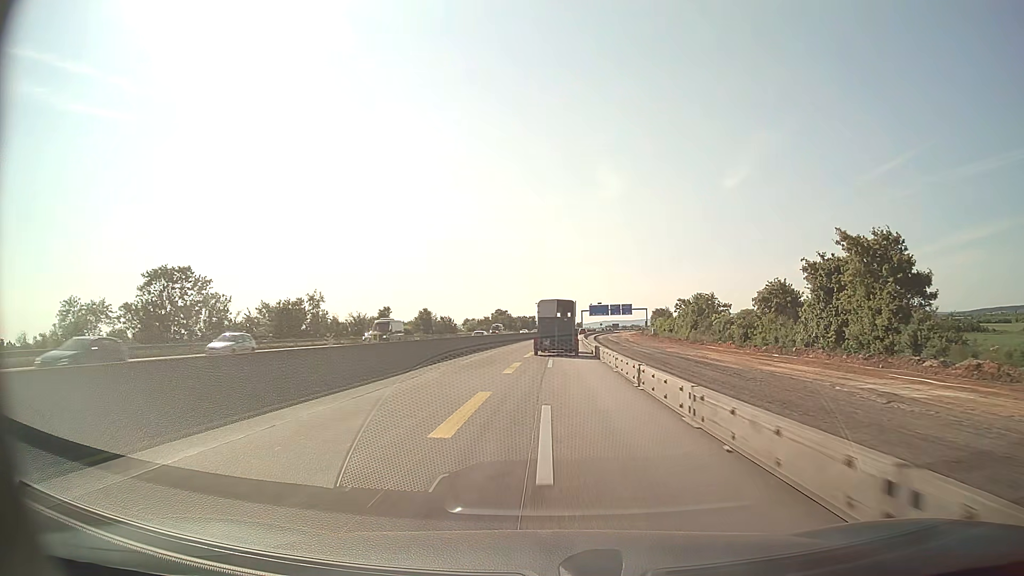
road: motorway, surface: asphalt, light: Day
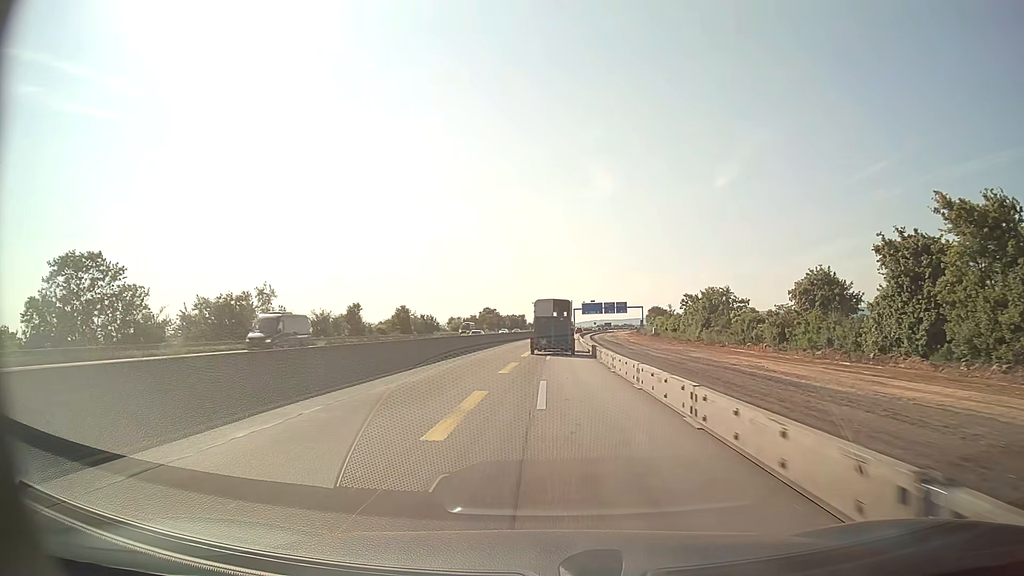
(+0.1, +12.5) m; +1°
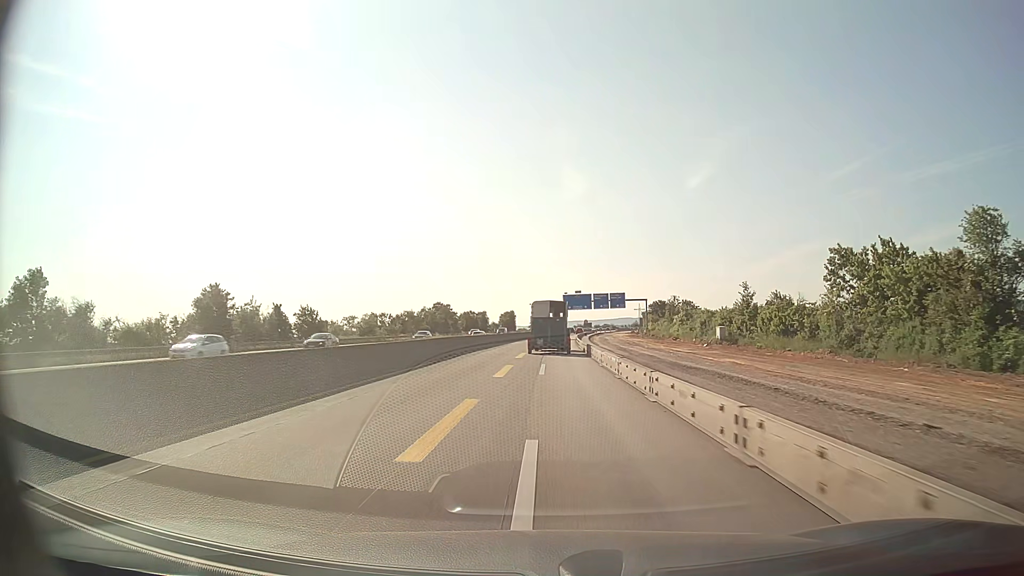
(+1.3, +62.4) m; +2°
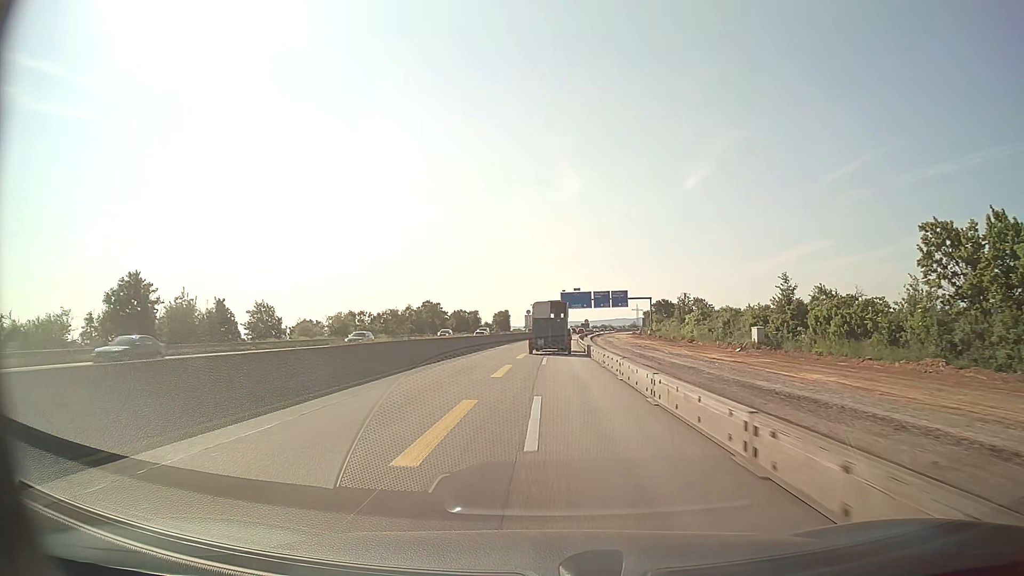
(0.0, +12.5) m; 0°
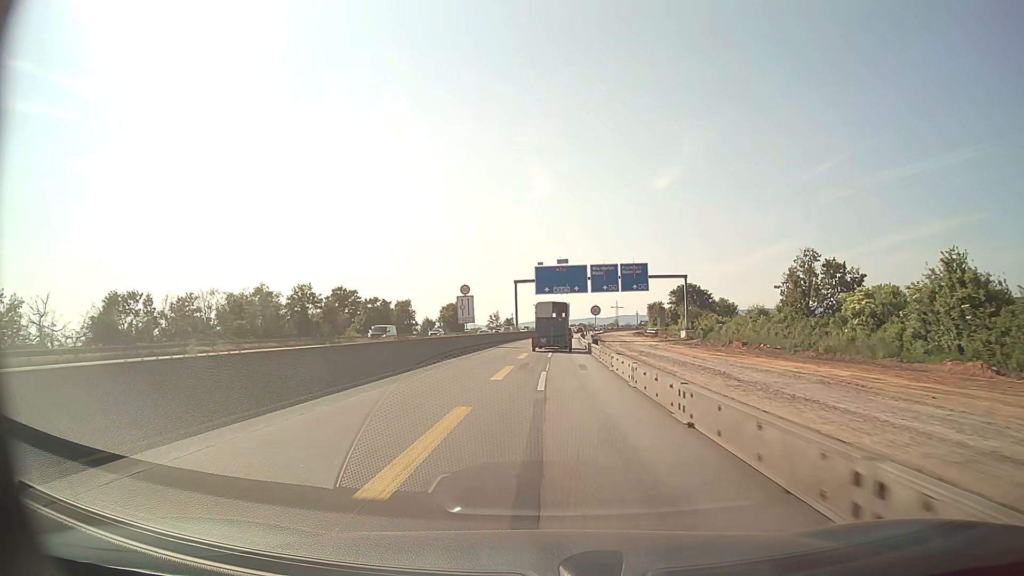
(+1.2, +62.5) m; +2°
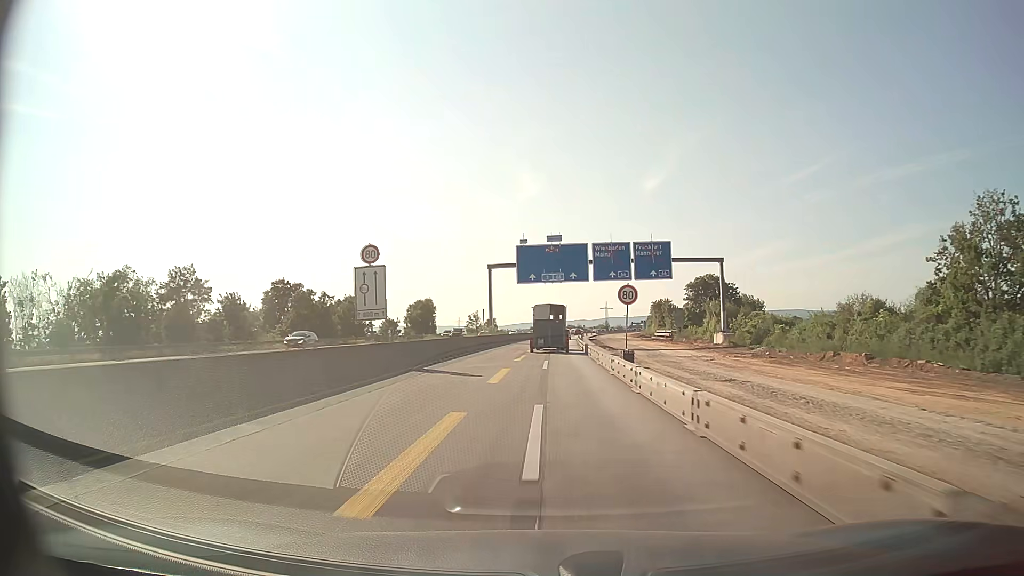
(+0.3, +25.0) m; +1°
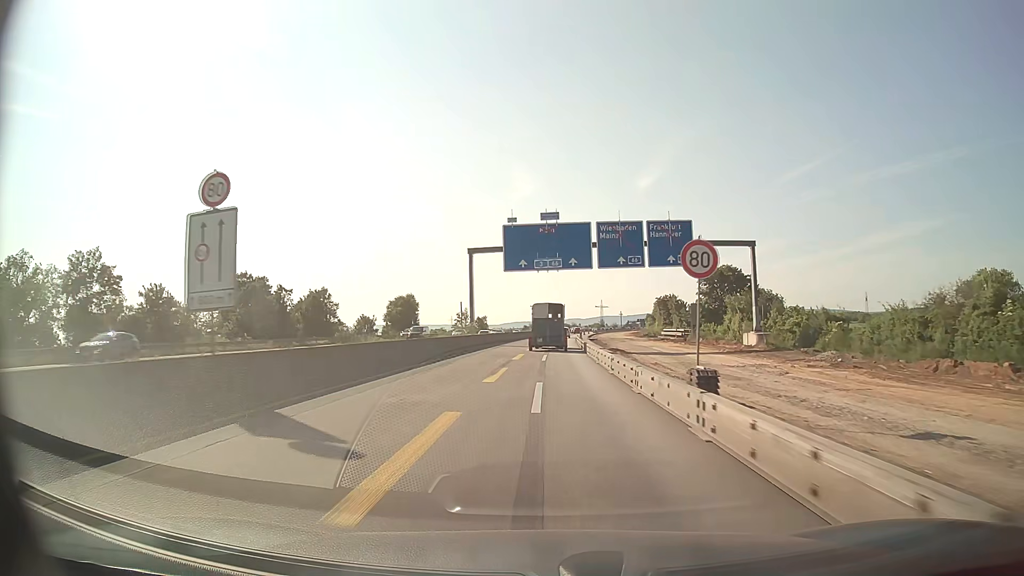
(+0.1, +12.5) m; 0°
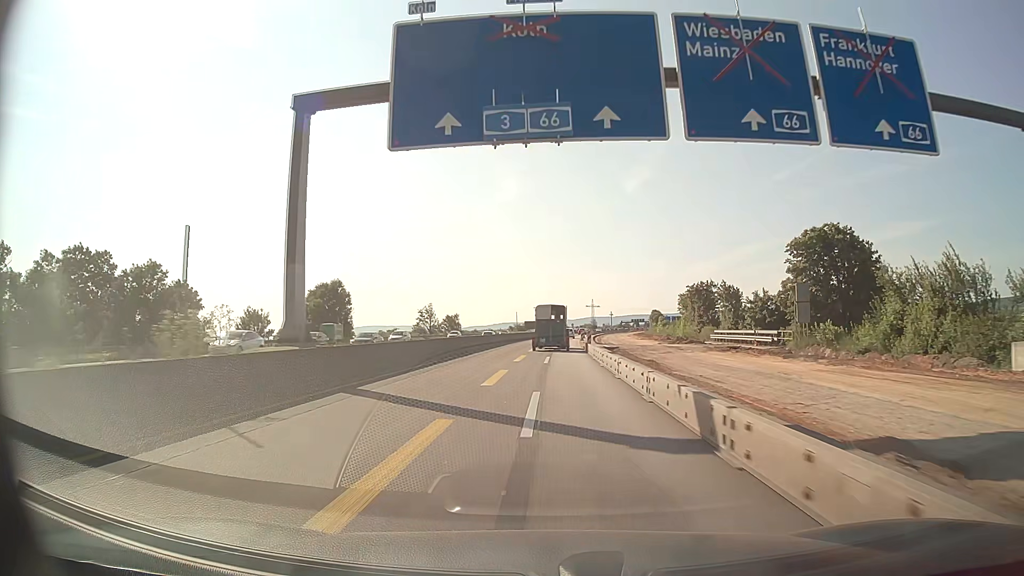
(+0.5, +37.5) m; +1°
(0, +10) (0, +20) (0, +30) (0, +40) (+1, +50) (+1, +60) (+2, +70) (+2, +80) (+3, +90) (+4, +100) m
